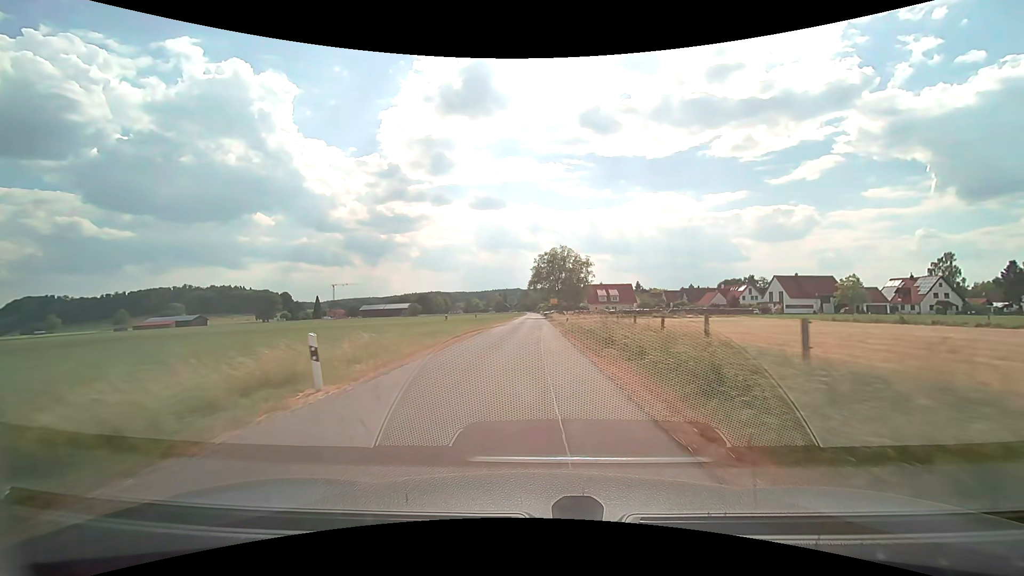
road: unclassified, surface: asphalt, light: Day
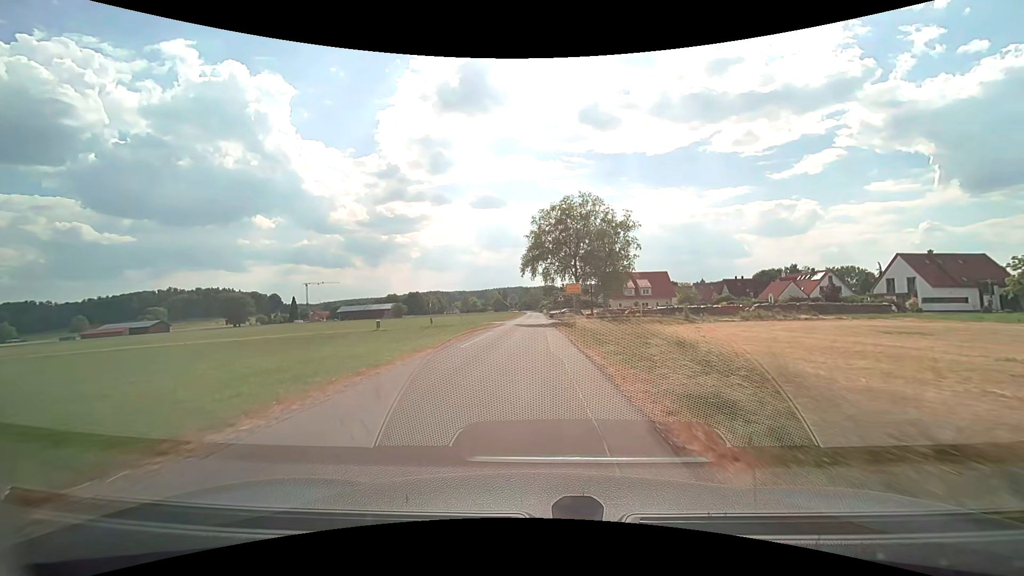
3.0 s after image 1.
(+0.1, +39.4) m; 0°
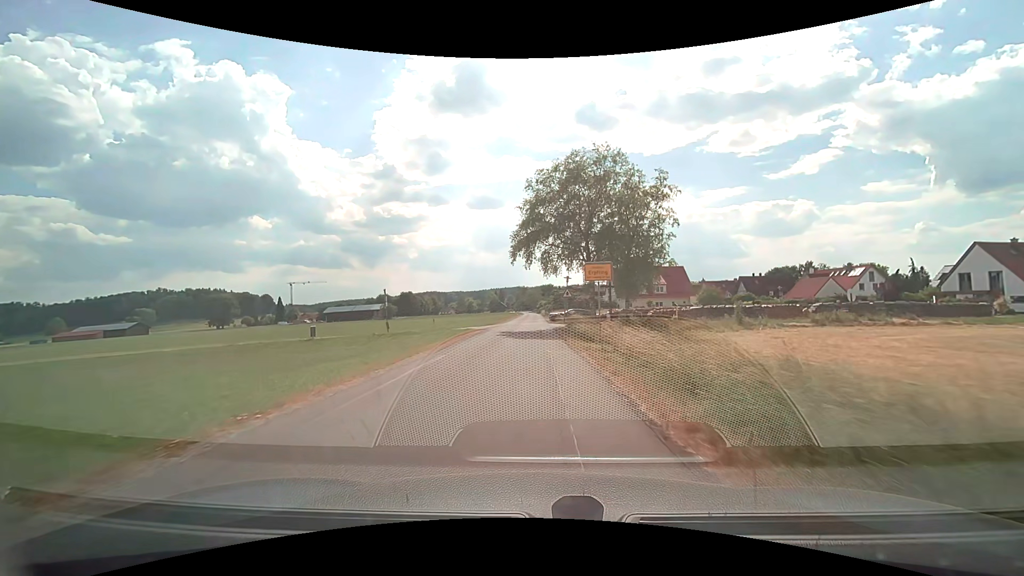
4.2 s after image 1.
(0.0, +14.4) m; 0°
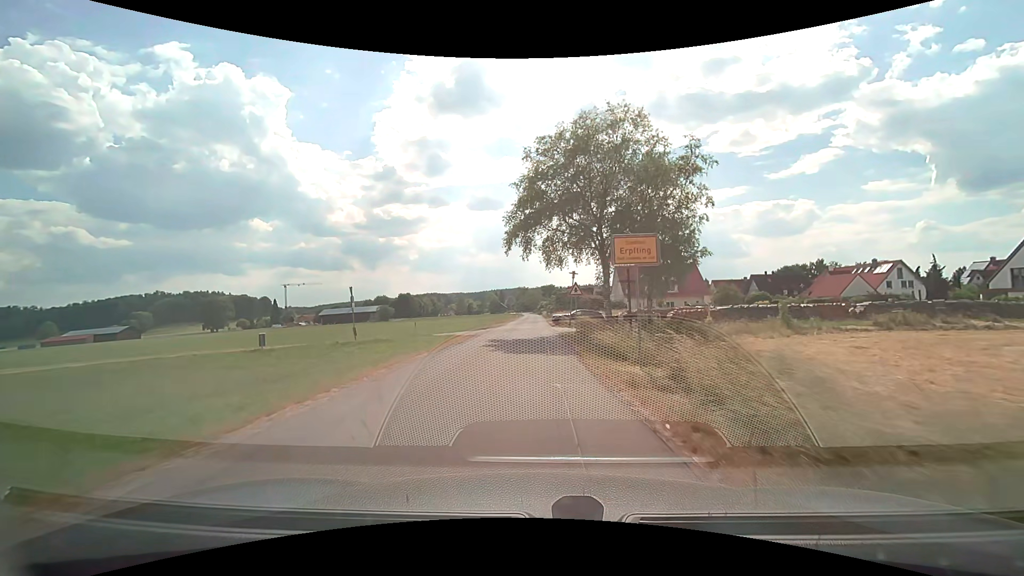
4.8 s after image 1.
(0.0, +7.0) m; 0°
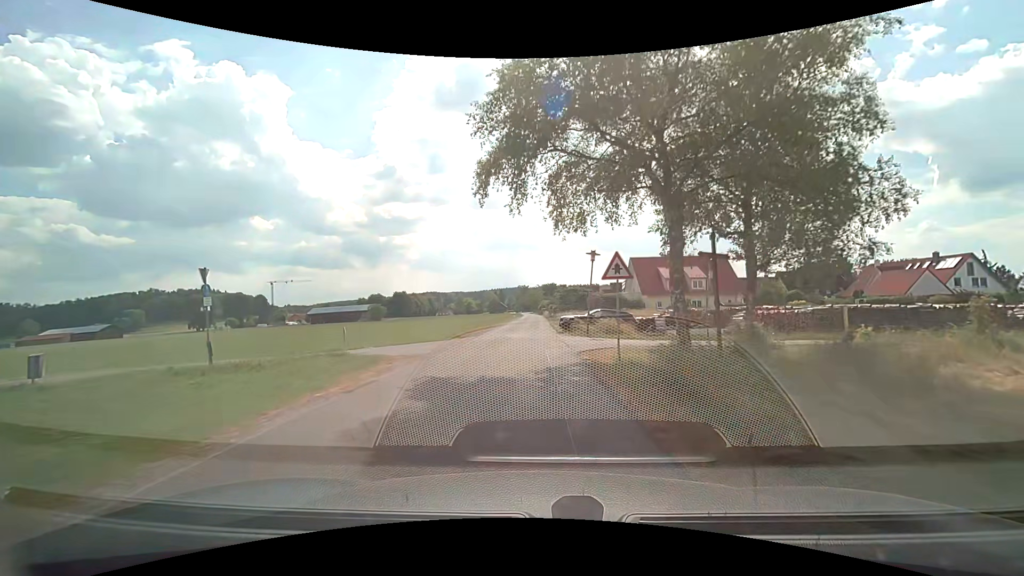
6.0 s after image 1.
(0.0, +13.8) m; 0°
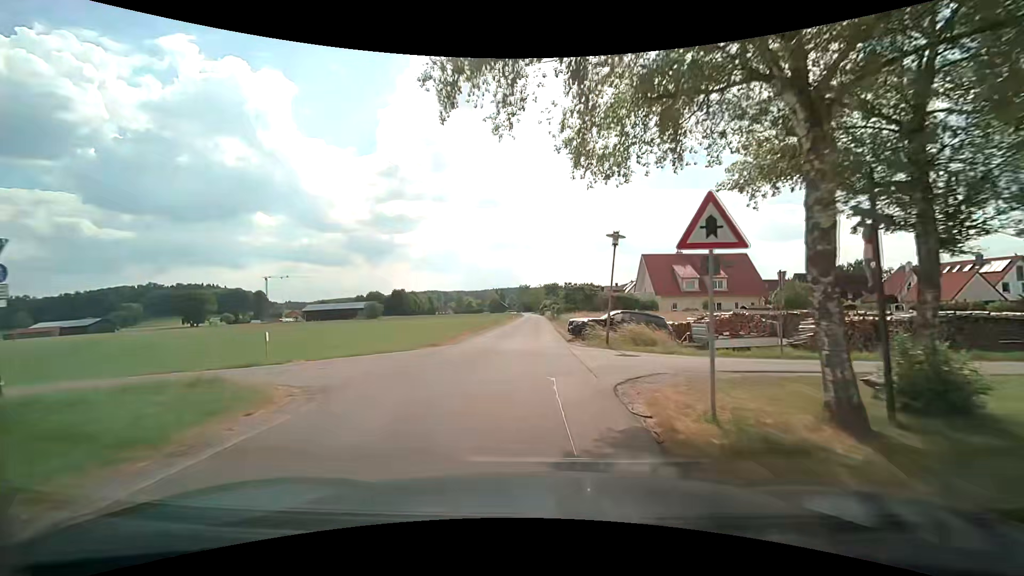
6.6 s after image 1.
(-0.1, +6.9) m; -1°
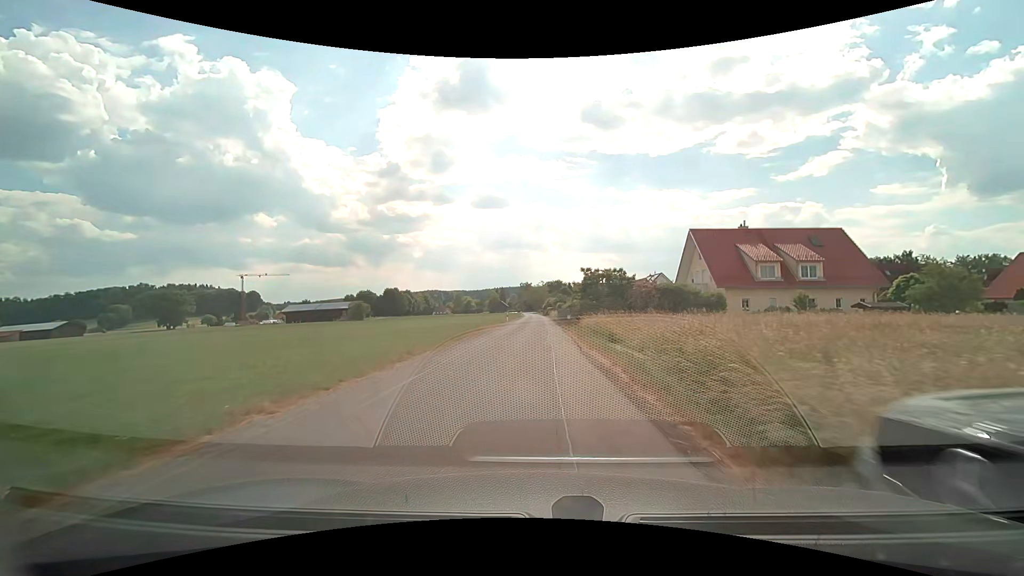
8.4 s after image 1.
(-0.1, +21.1) m; 0°
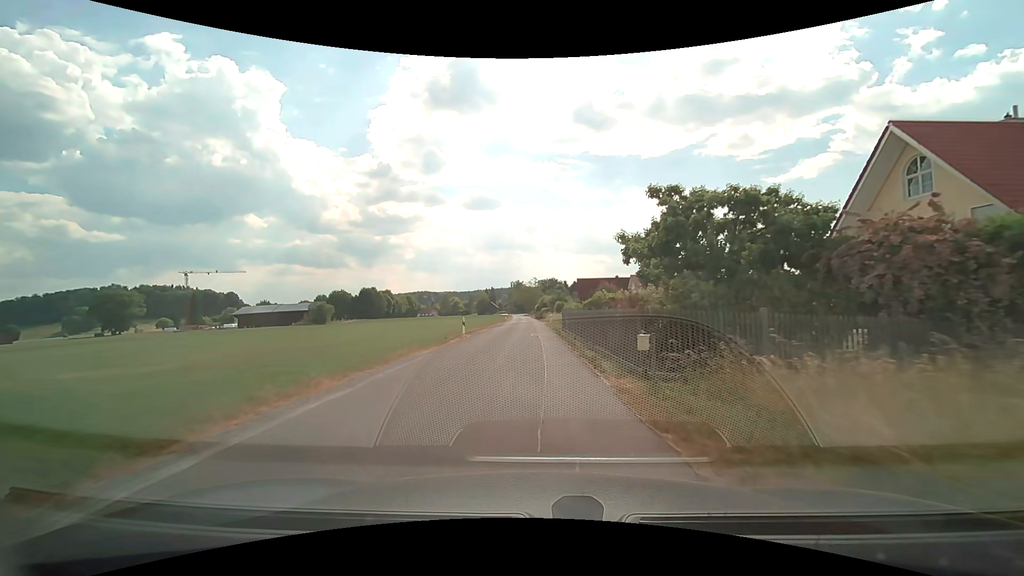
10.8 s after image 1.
(+0.3, +28.7) m; +1°
(0, +10) (0, +20) (0, +30) (0, +40) (-1, +50) (-1, +60) (-1, +70) (-2, +80) (-2, +90) (-3, +100) m
